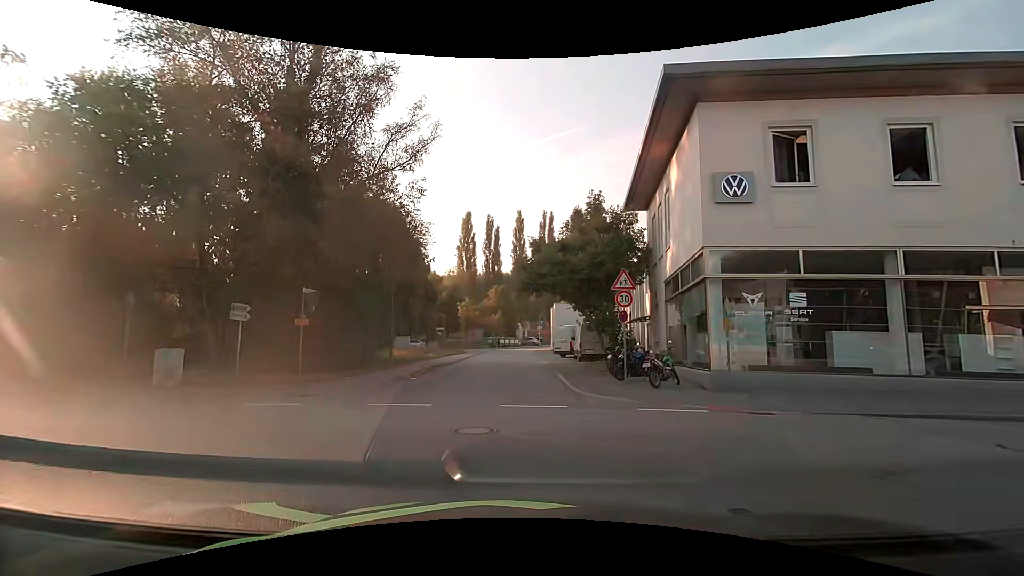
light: Day
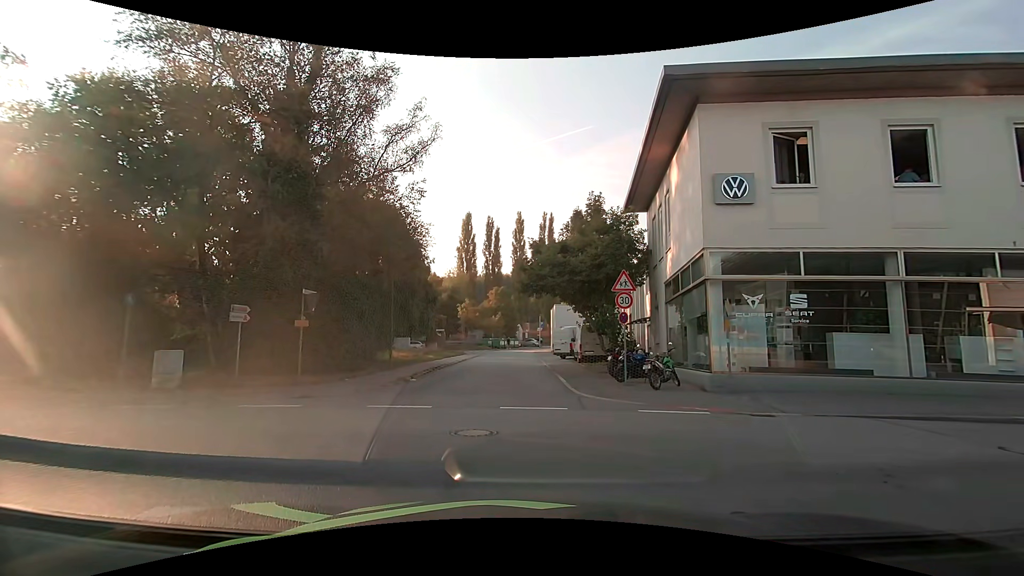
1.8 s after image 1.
(0.0, +0.1) m; 0°
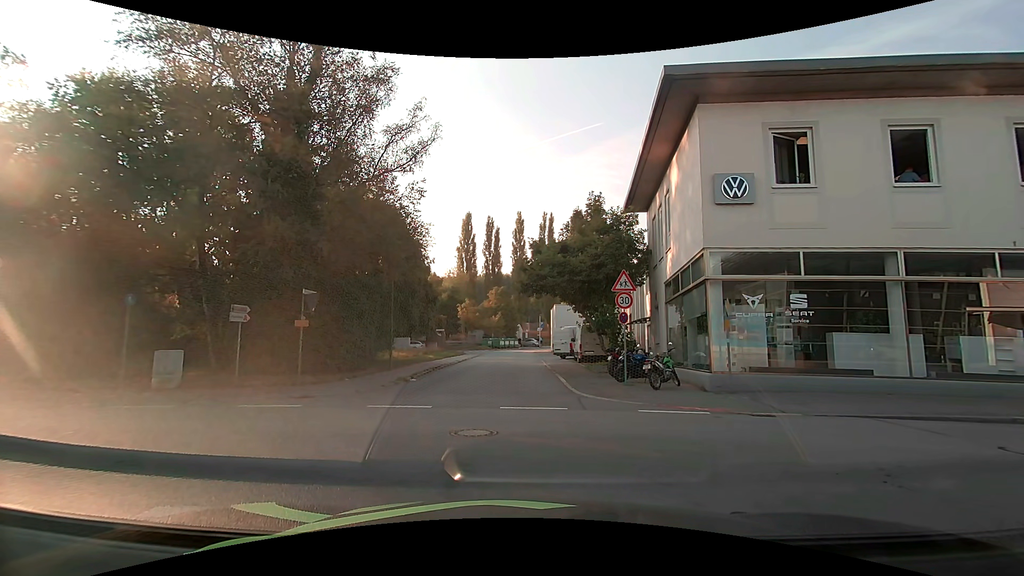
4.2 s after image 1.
(0.0, 0.0) m; 0°
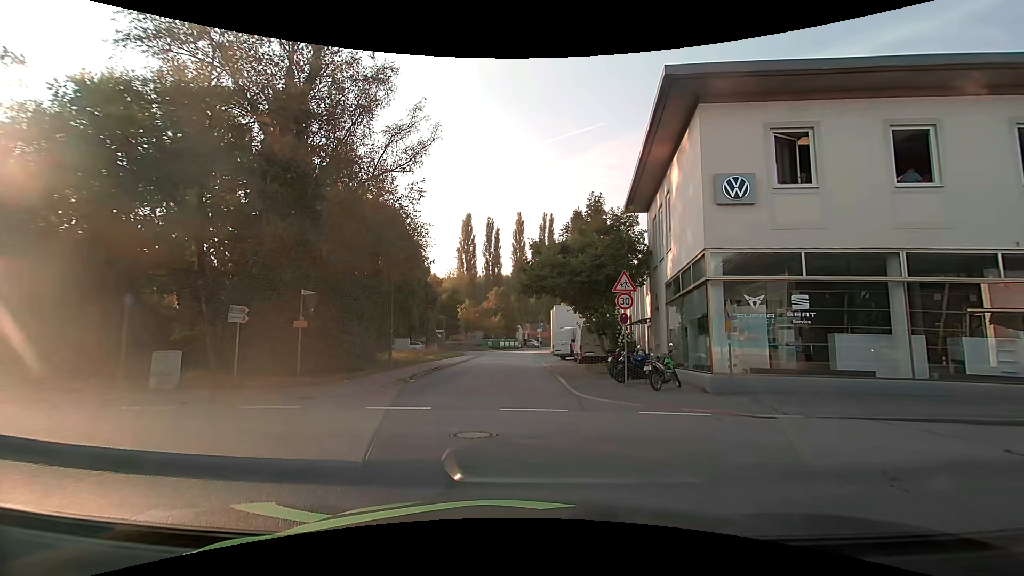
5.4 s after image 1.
(0.0, +0.1) m; 0°
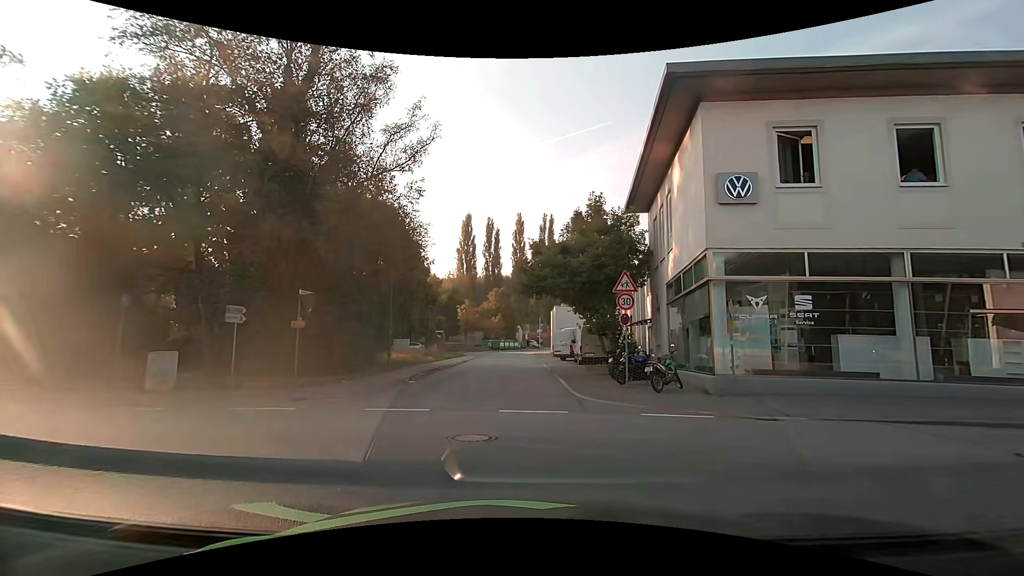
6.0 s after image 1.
(0.0, +0.2) m; 0°
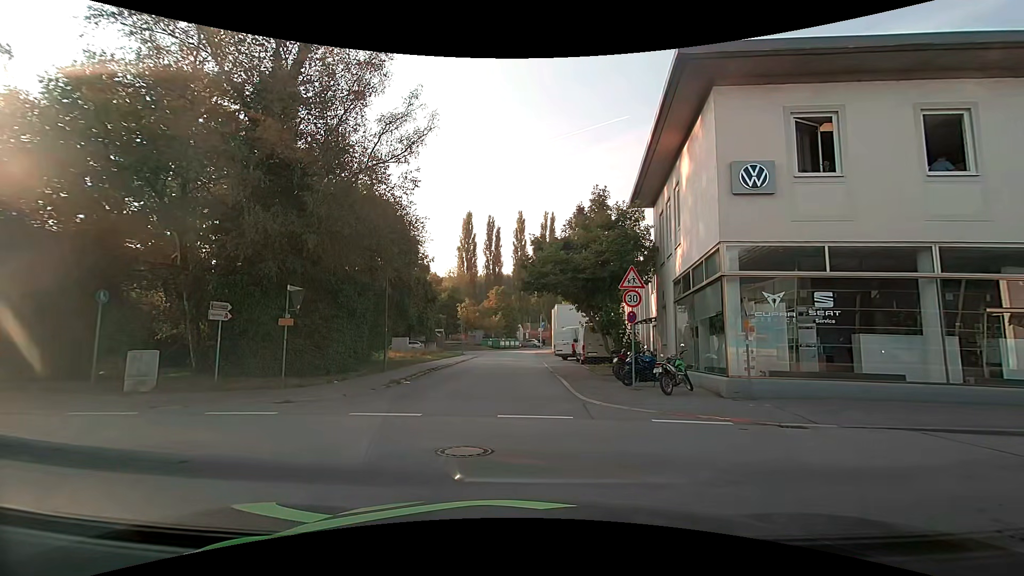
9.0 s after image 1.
(0.0, +0.9) m; 0°
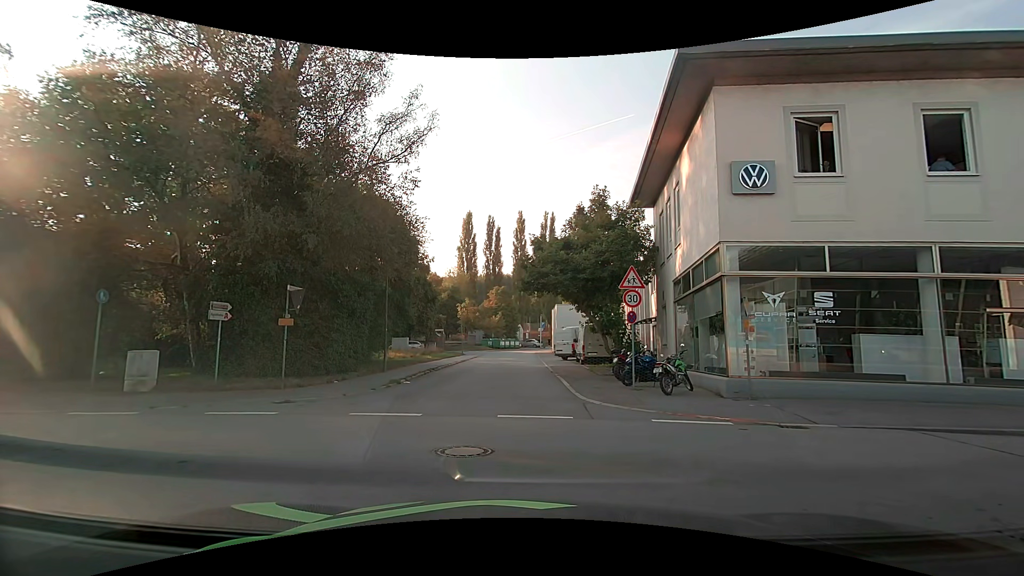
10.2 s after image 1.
(0.0, 0.0) m; 0°
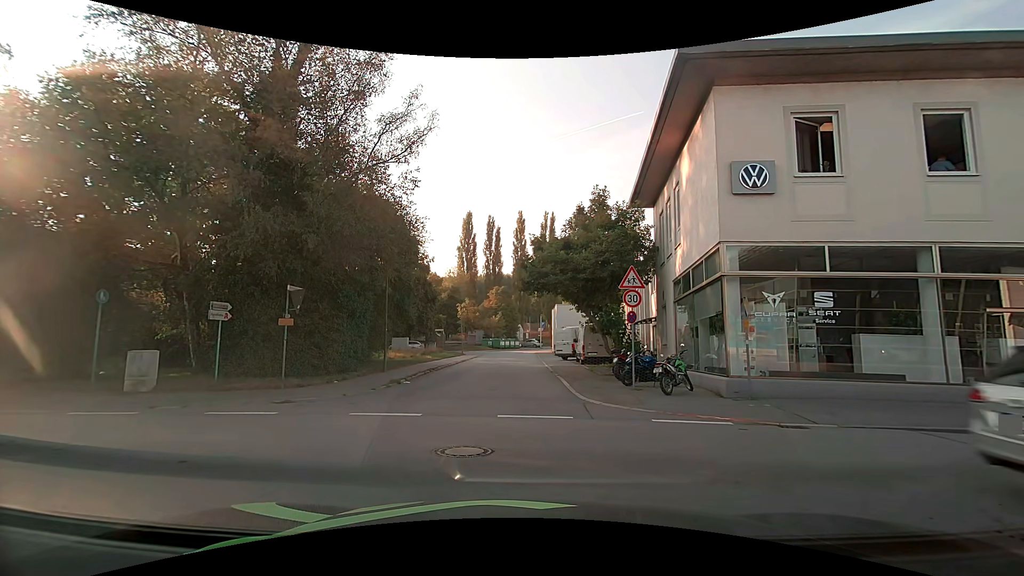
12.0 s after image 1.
(0.0, 0.0) m; 0°
(-4, +8) (-14, +11) (-24, +12) (-34, +13) (-44, +14) (-54, +14) (-64, +15) (-74, +16) (-84, +17) (-94, +18) m
